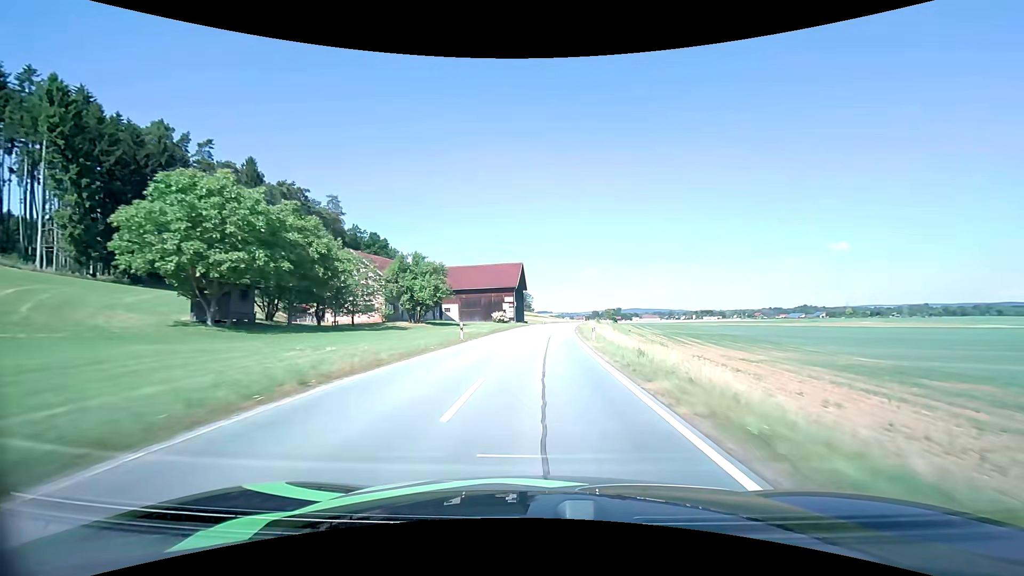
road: secondary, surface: asphalt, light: Day
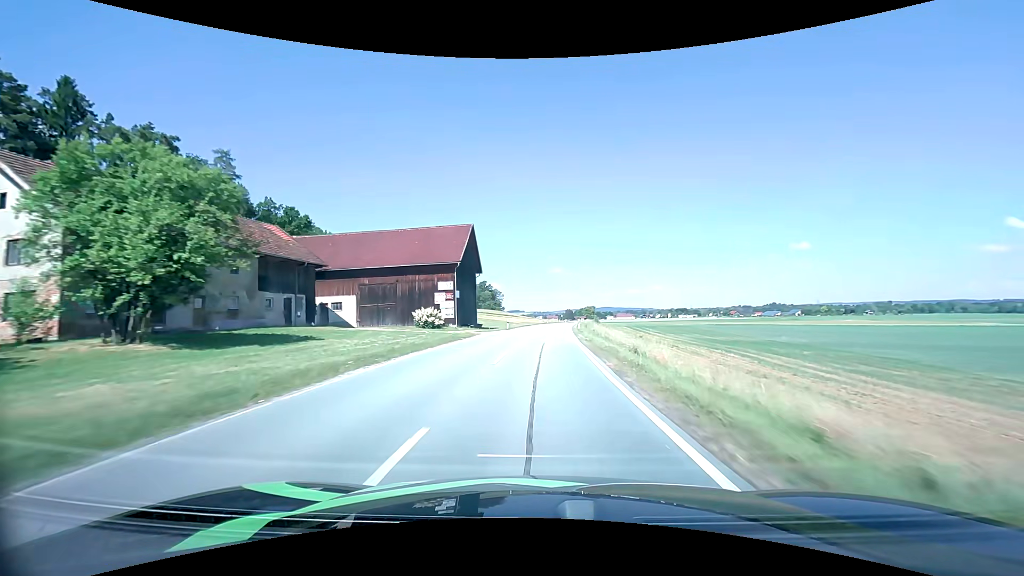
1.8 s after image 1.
(+1.3, +39.0) m; +3°
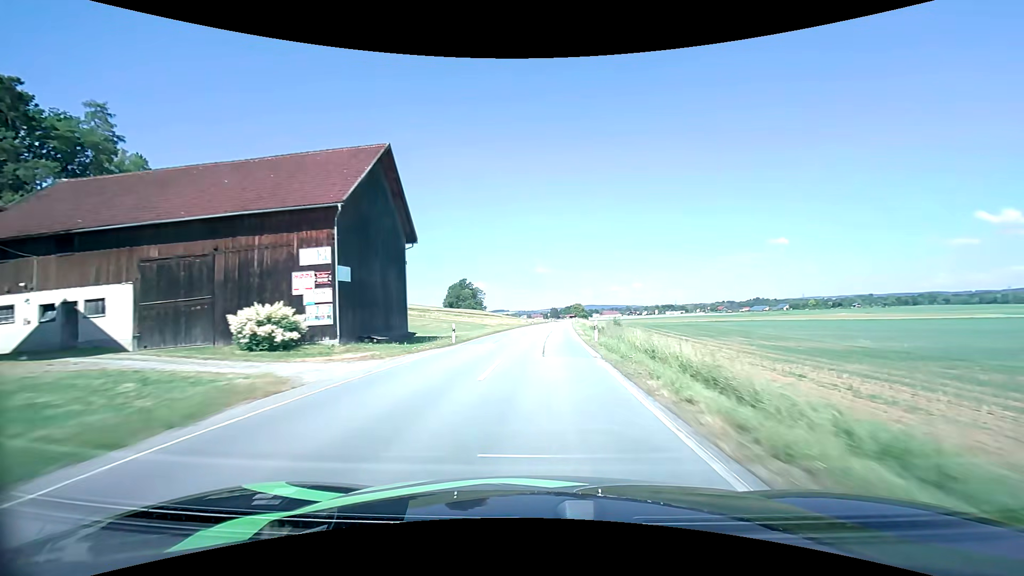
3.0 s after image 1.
(+0.4, +26.1) m; +2°
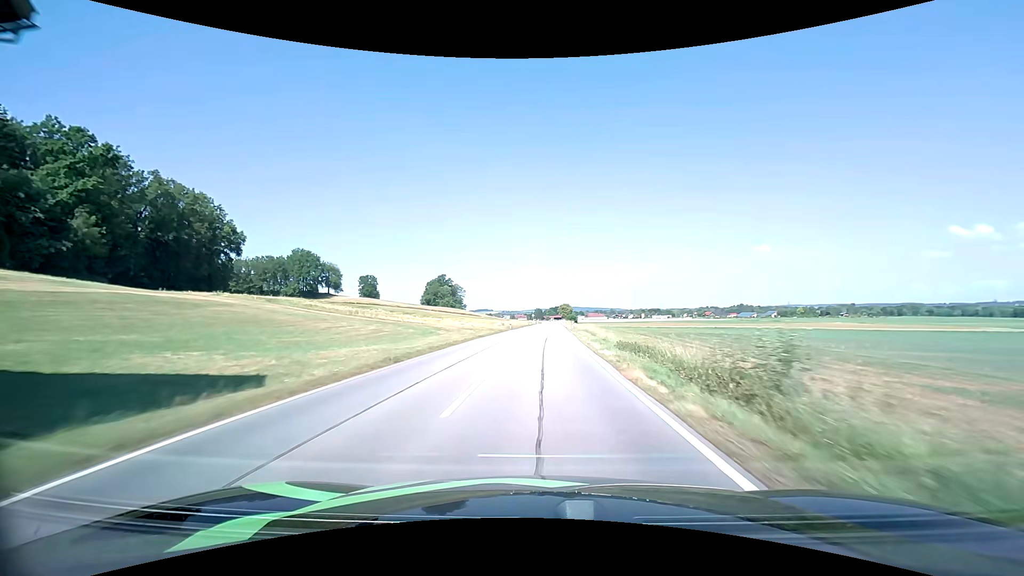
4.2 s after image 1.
(+0.4, +26.3) m; +2°
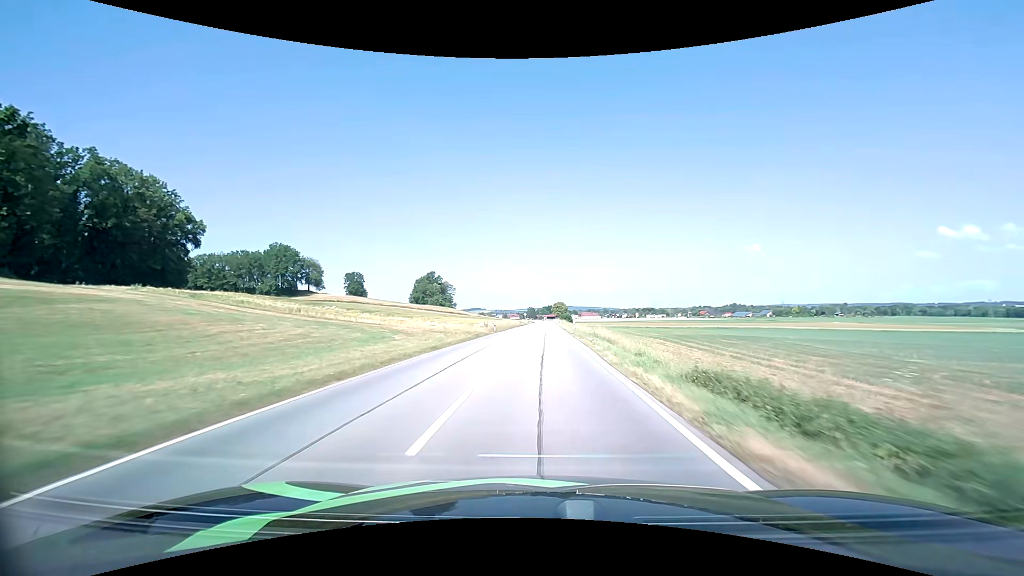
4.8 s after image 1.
(+0.1, +13.3) m; +1°
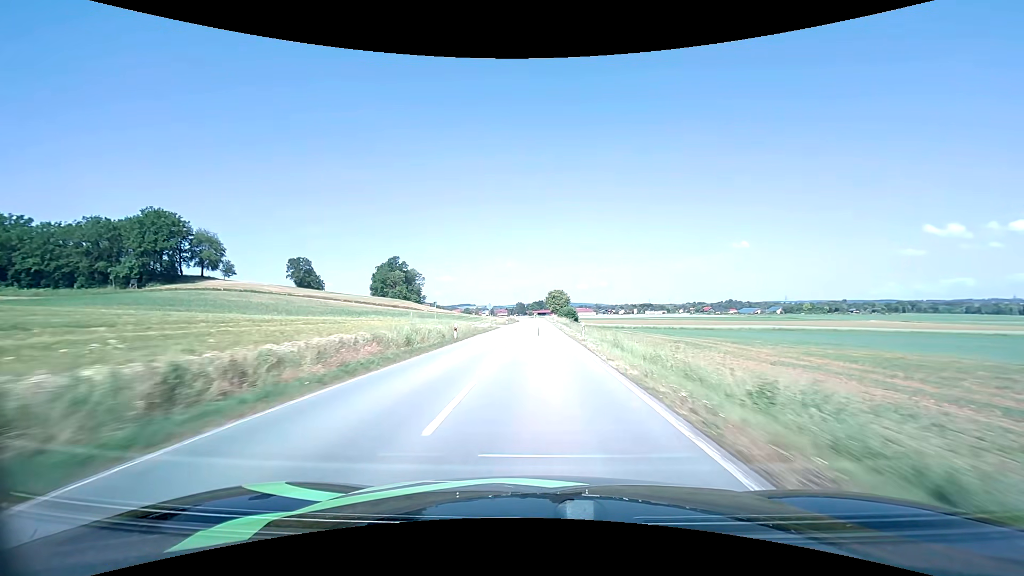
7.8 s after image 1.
(+1.1, +67.7) m; +1°
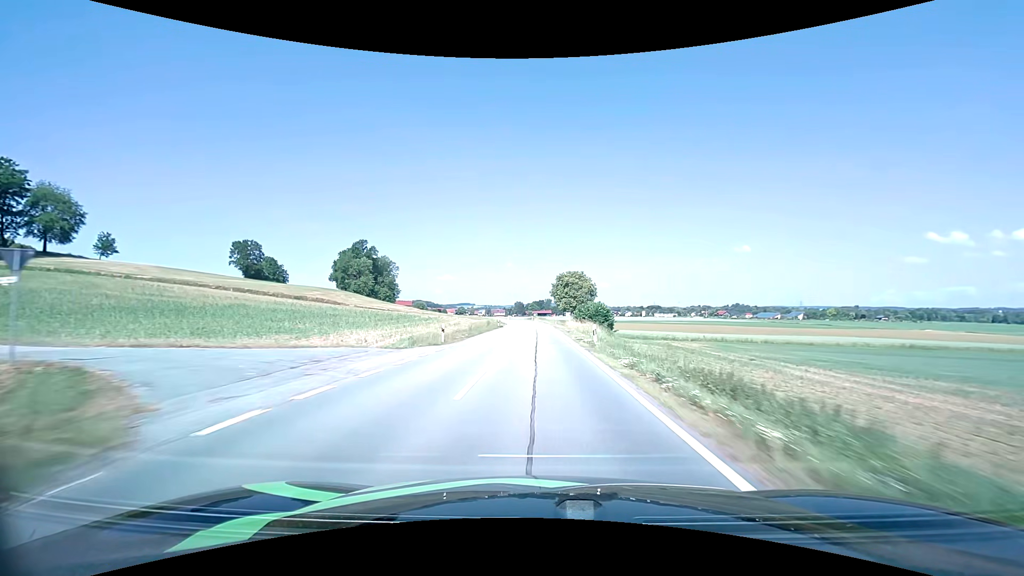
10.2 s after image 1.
(+0.1, +54.9) m; 0°
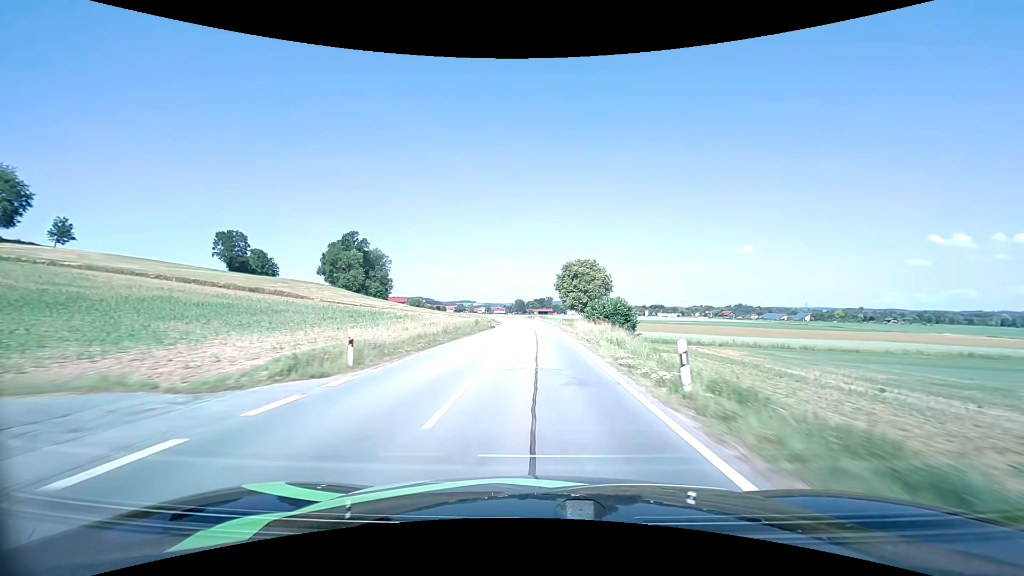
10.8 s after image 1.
(0.0, +13.4) m; 0°
(0, +10) (0, +20) (0, +30) (0, +40) (0, +50) (-1, +60) (-1, +70) (-2, +80) (-2, +90) (-3, +100) m
